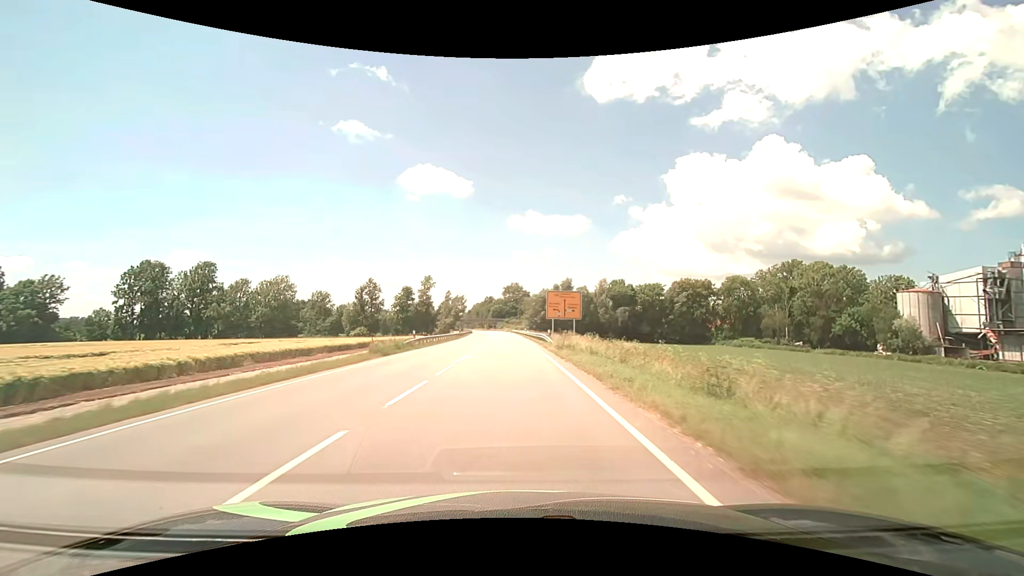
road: primary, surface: asphalt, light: Day
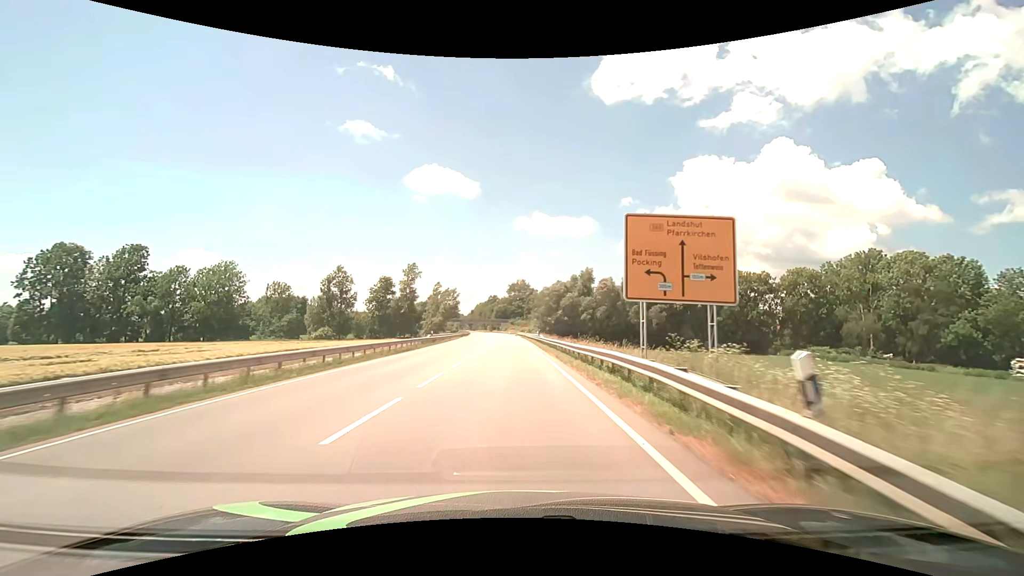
(-0.2, +32.3) m; -1°
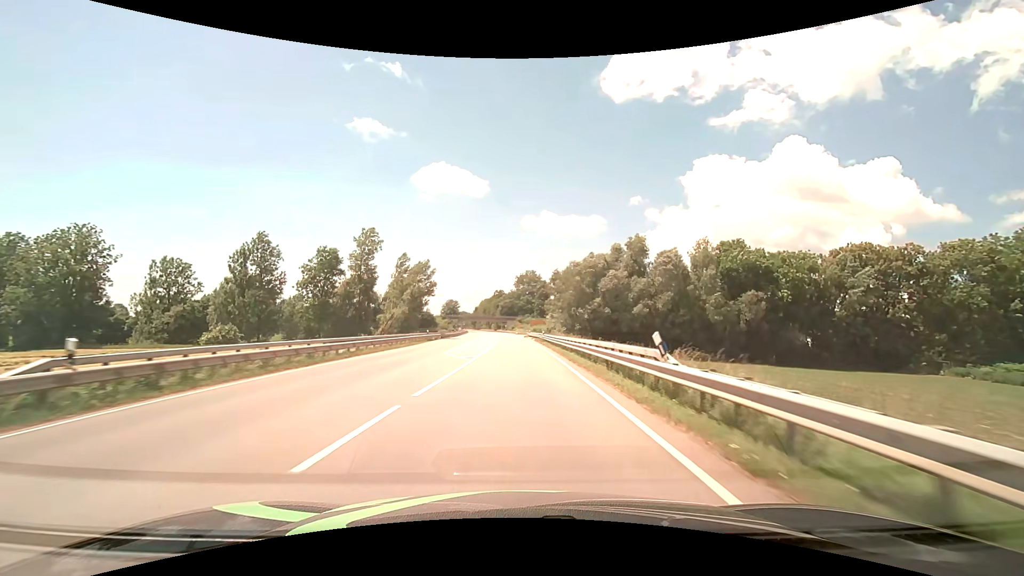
(-0.4, +43.1) m; -1°
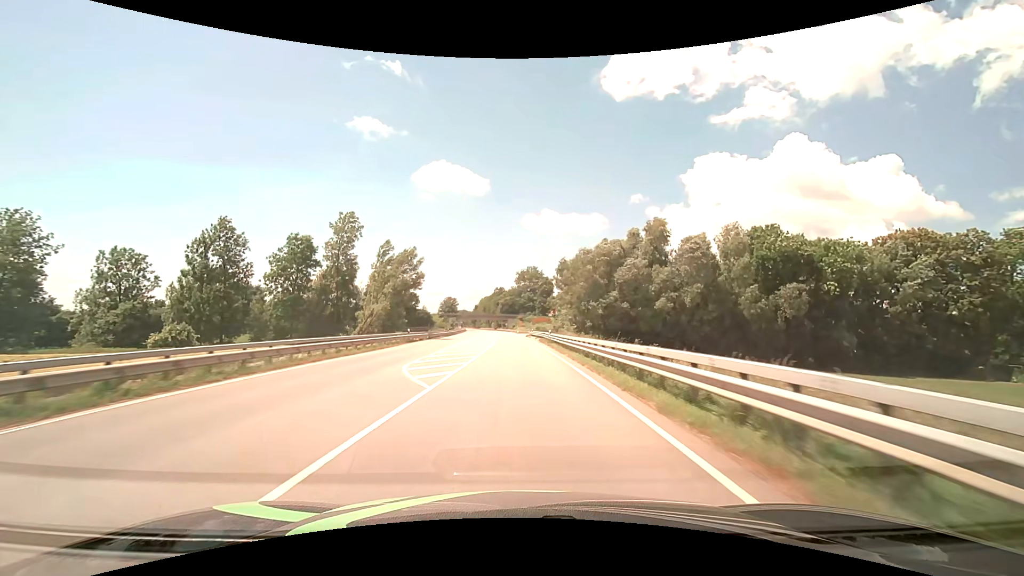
(0.0, +10.8) m; 0°
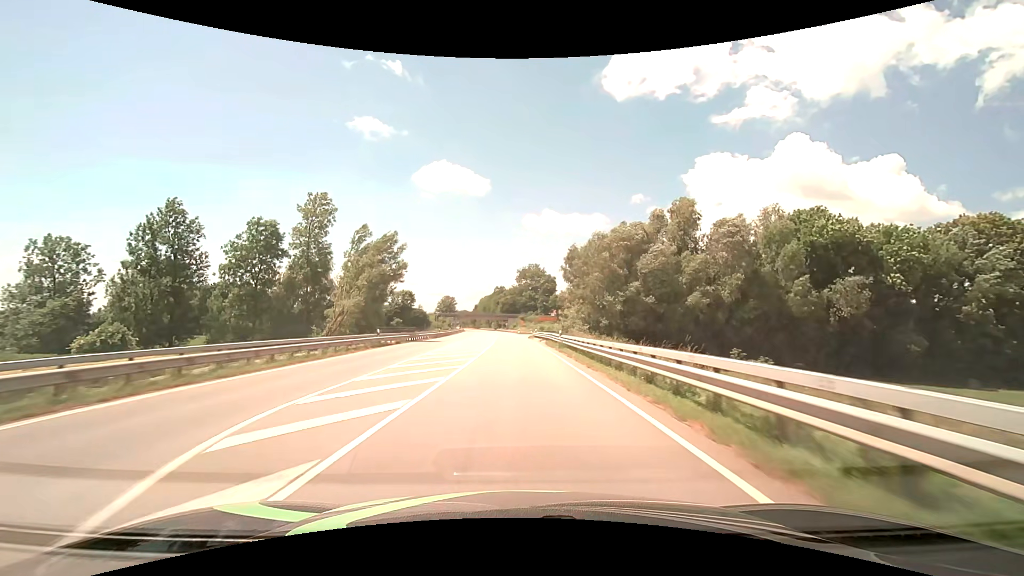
(0.0, +10.8) m; 0°
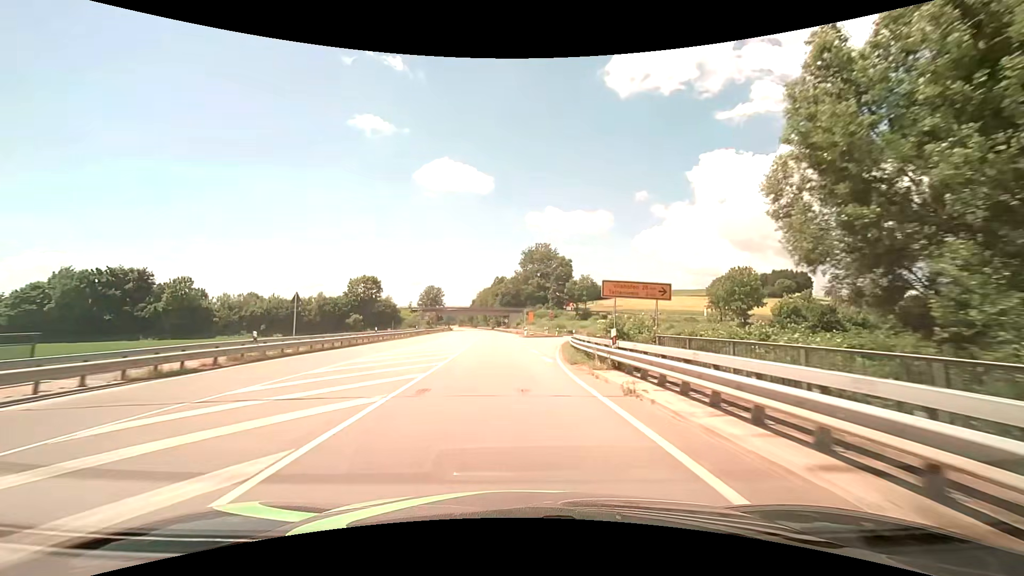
(-0.2, +53.6) m; -1°
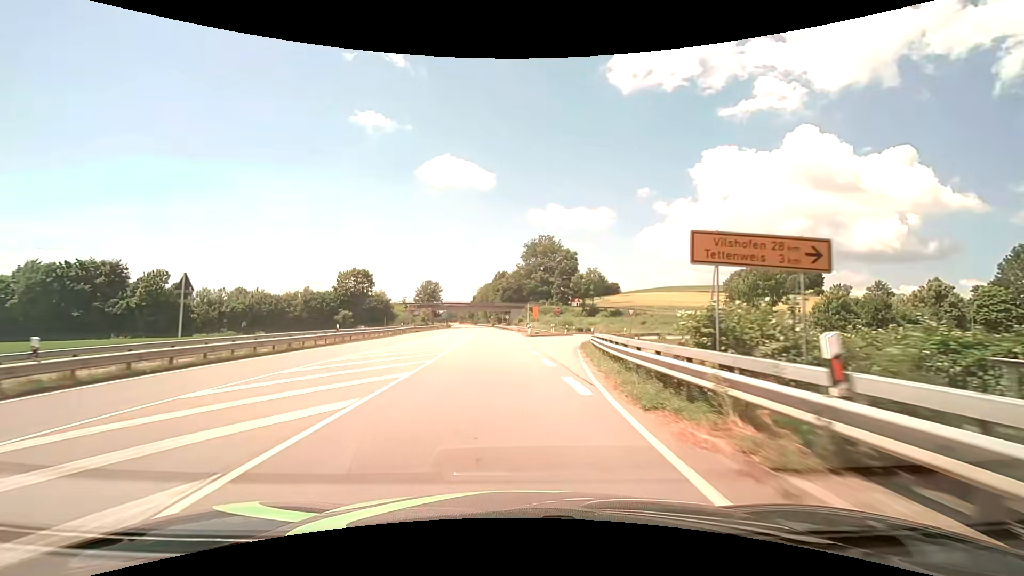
(0.0, +9.9) m; 0°
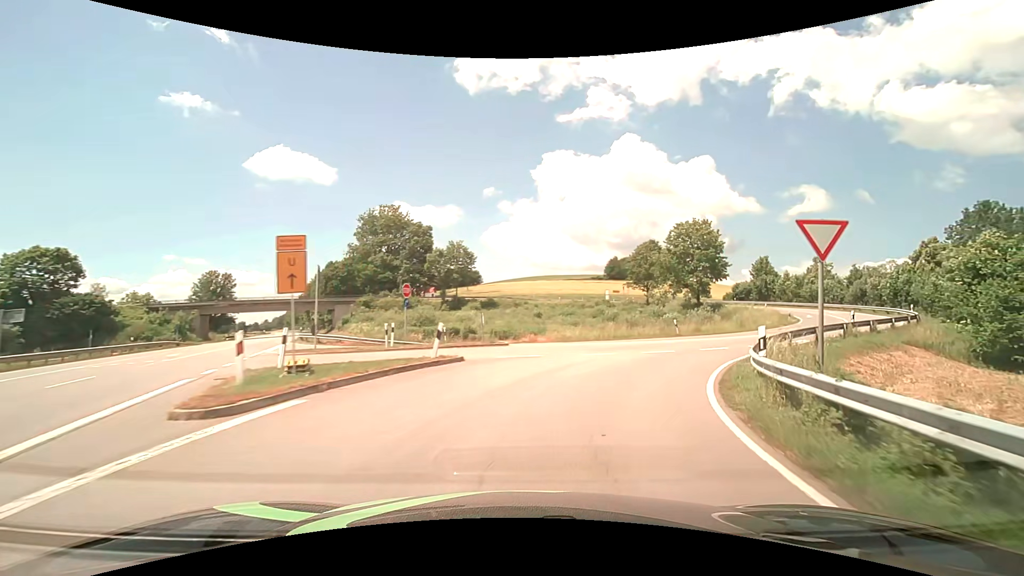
(+2.7, +40.7) m; +16°
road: primary_link
(+1, +10) (+6, +19) (+13, +26) (+20, +33) (+27, +40) (+33, +48) (+37, +57) (+40, +67) (+40, +77) (+40, +87) m
